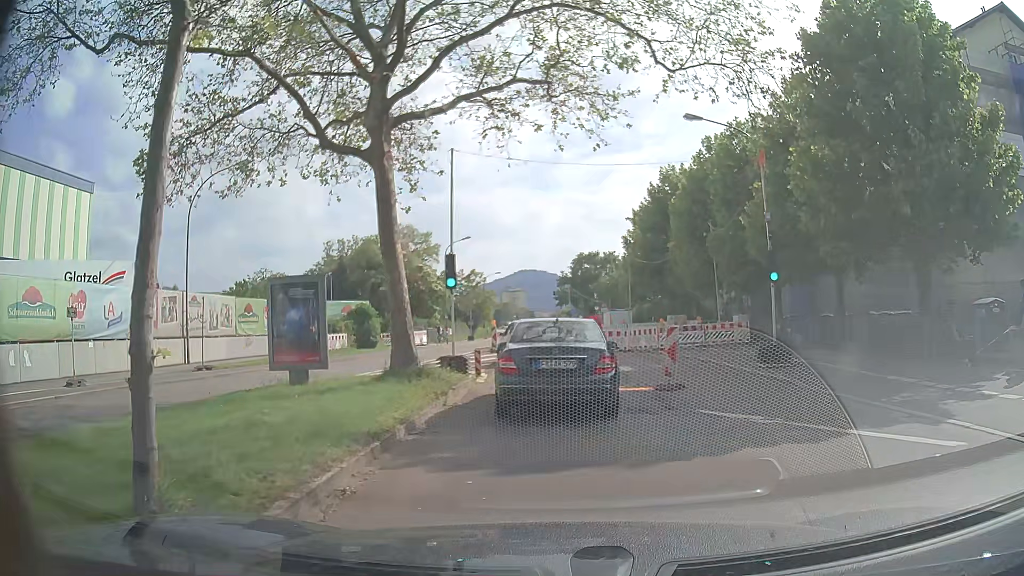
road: secondary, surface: asphalt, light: Day
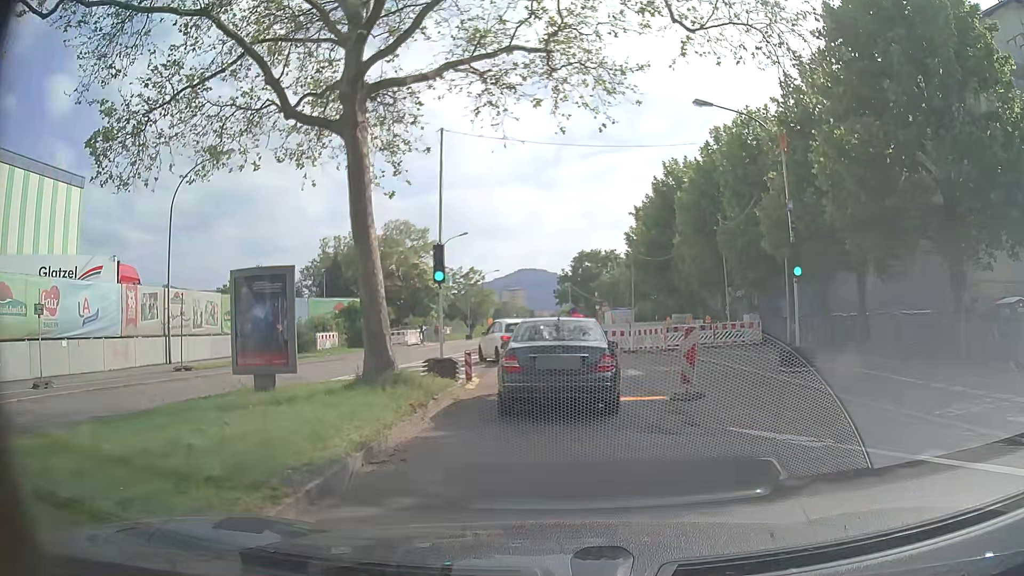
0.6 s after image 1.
(+0.1, +1.9) m; +1°
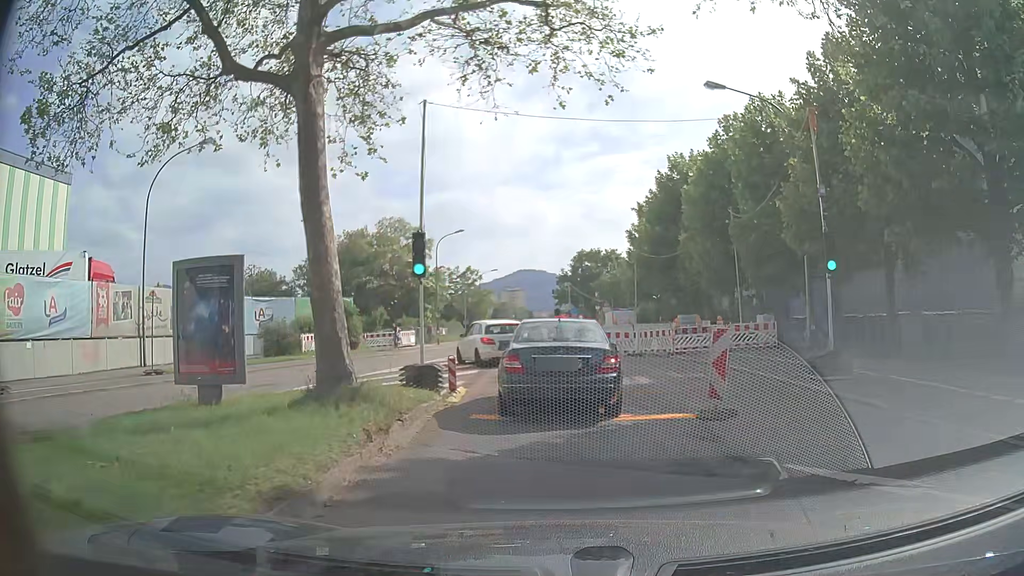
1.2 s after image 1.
(0.0, +2.3) m; 0°
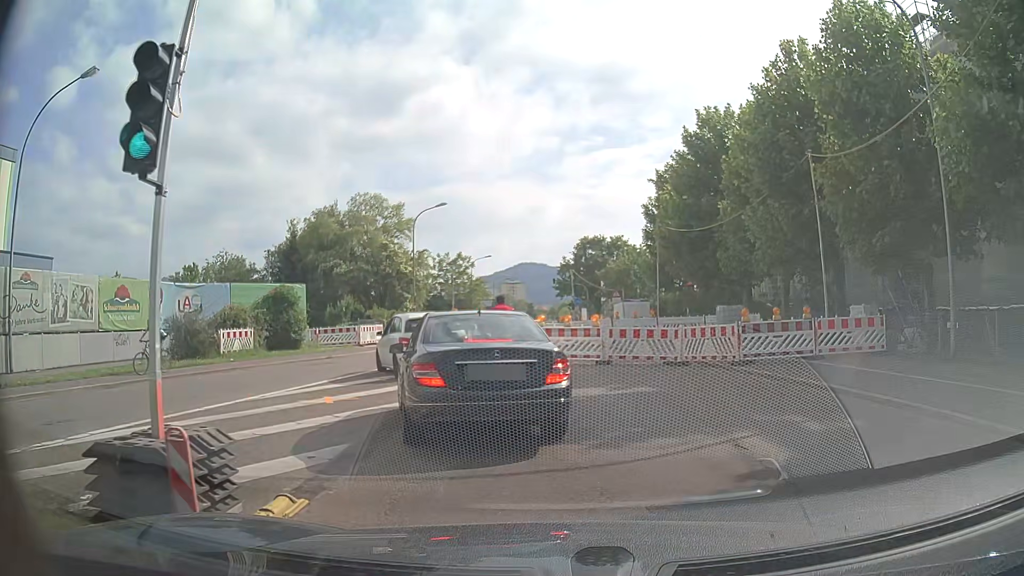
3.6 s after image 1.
(+0.1, +9.4) m; +2°
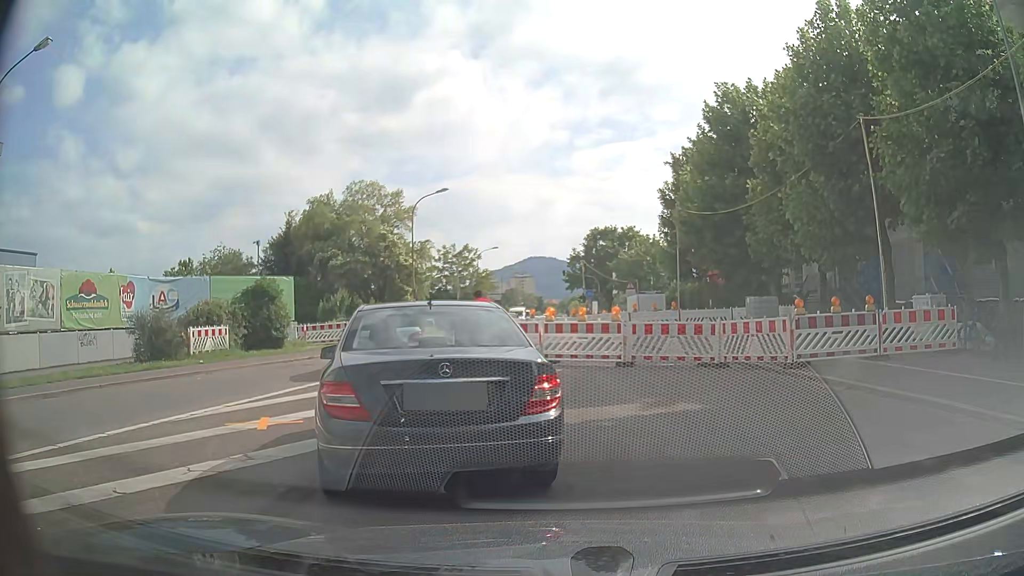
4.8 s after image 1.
(-0.1, +3.0) m; -1°
